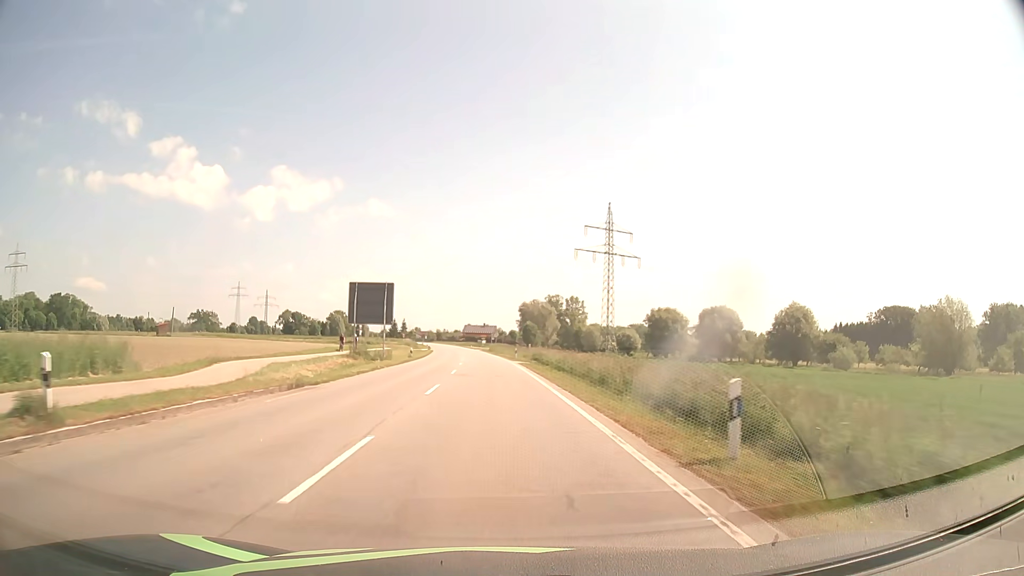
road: secondary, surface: asphalt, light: Day
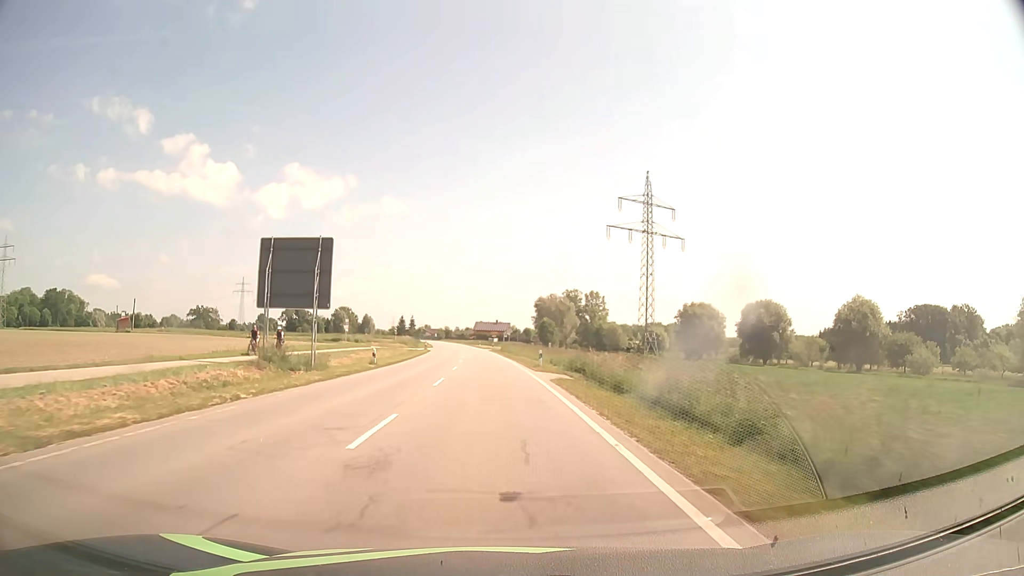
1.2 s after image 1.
(-0.2, +21.3) m; -1°
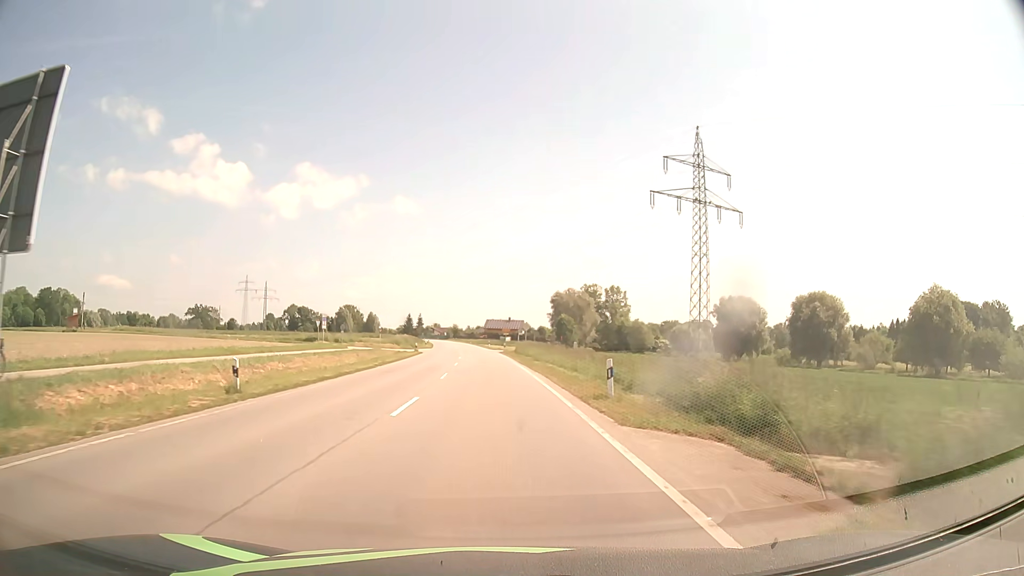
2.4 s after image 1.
(-0.2, +20.3) m; -1°
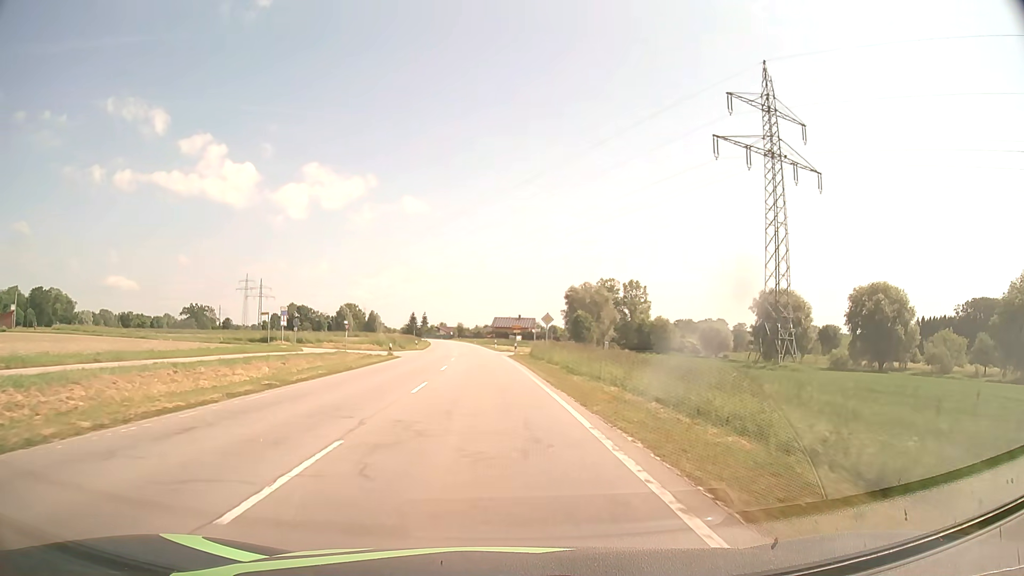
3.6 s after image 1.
(-0.1, +19.3) m; -1°
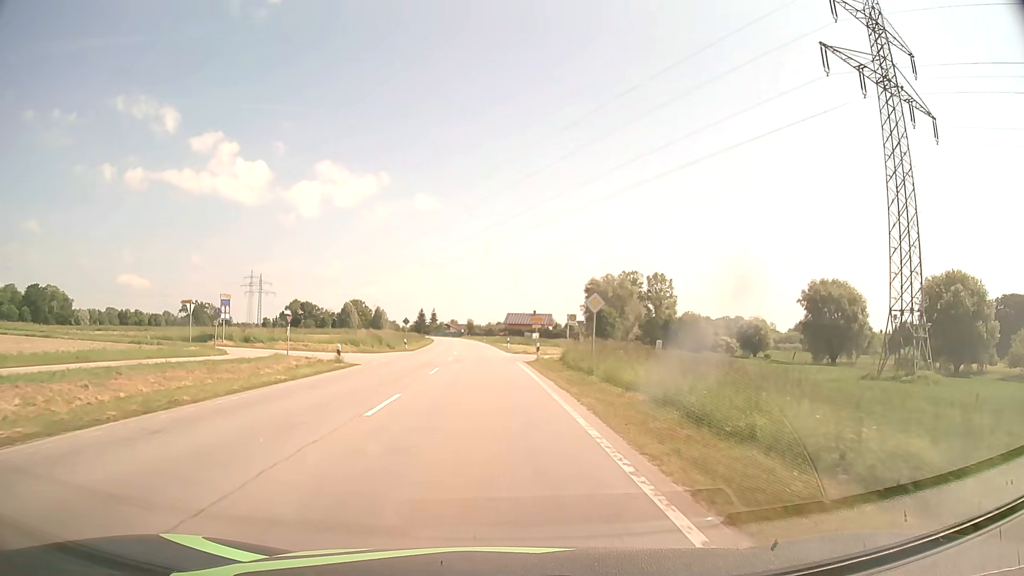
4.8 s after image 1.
(-0.1, +17.4) m; -1°
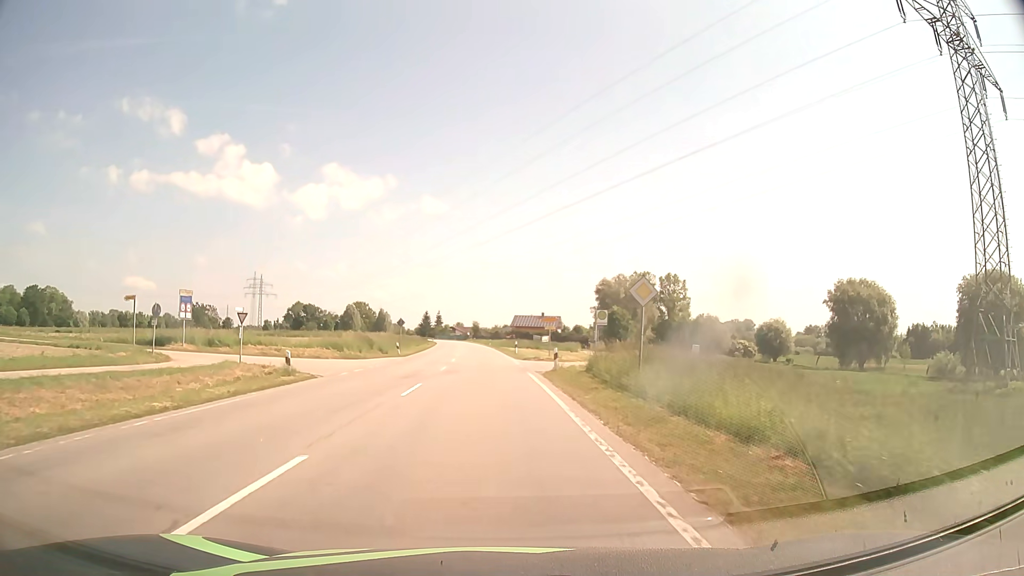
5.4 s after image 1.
(0.0, +7.7) m; -1°
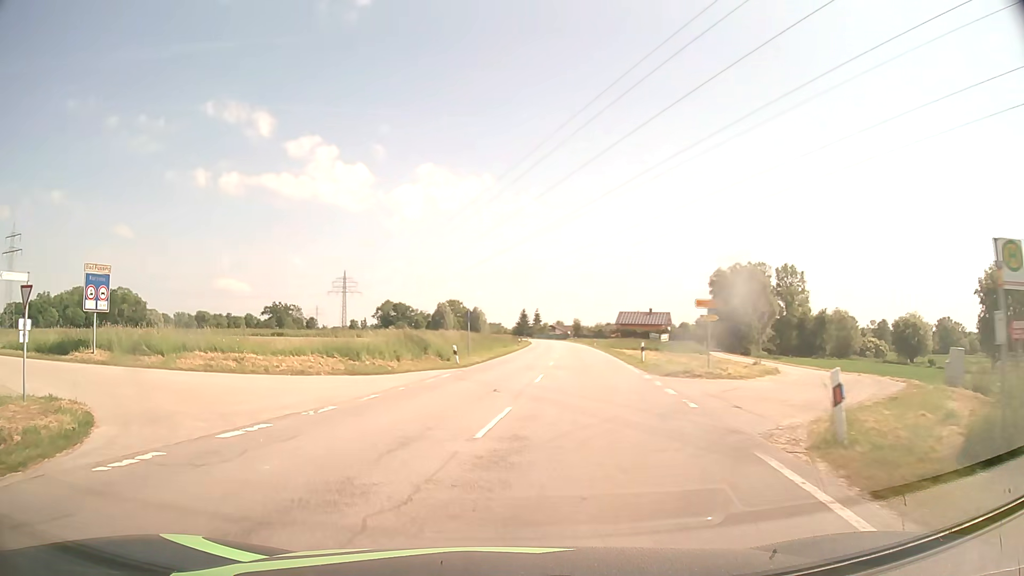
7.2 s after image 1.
(-0.6, +18.4) m; -7°
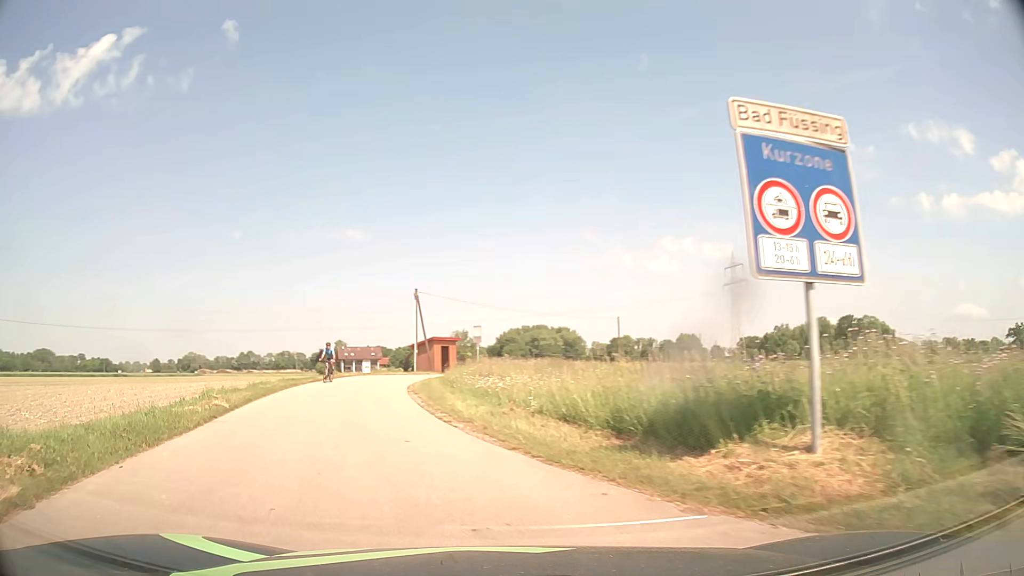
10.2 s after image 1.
(-10.5, +18.3) m; -64°
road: unclassified
(-2, +10) (-4, +20) (-6, +29) (-6, +39) (-3, +49) (+2, +57) (+9, +65) (+14, +73) (+20, +82) (+25, +91) m
